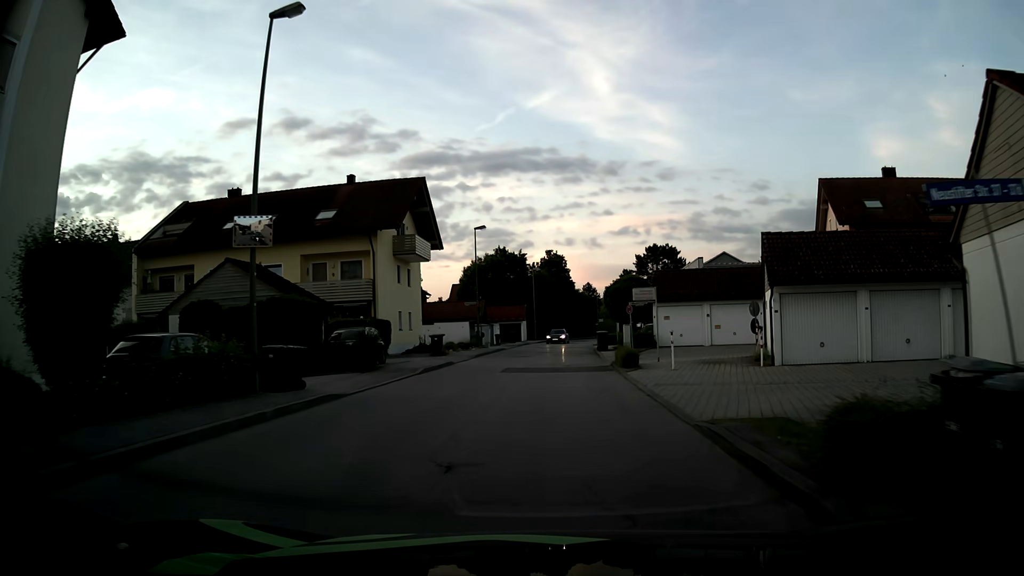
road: unclassified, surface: asphalt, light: Day
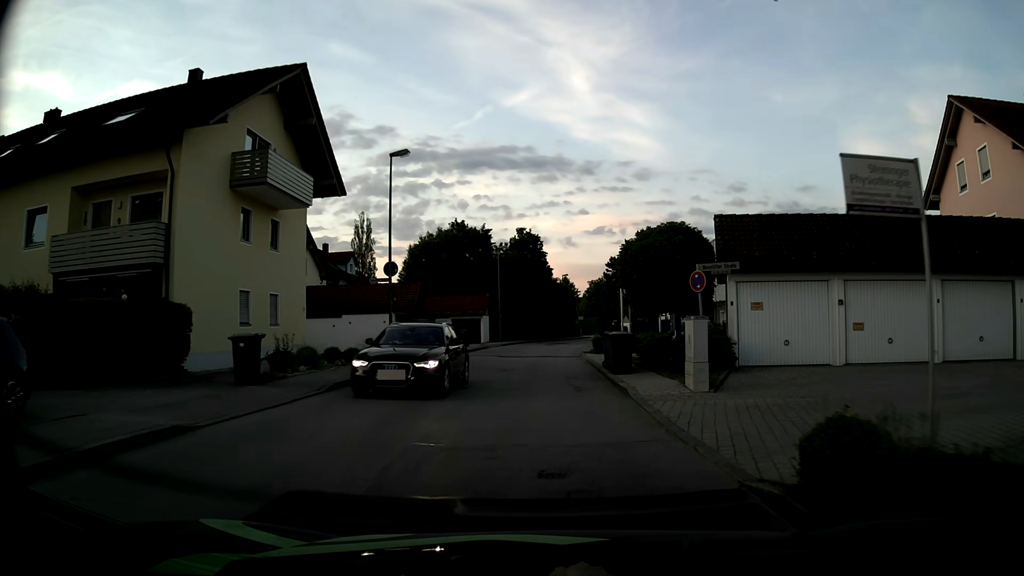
(+0.2, +19.2) m; +1°
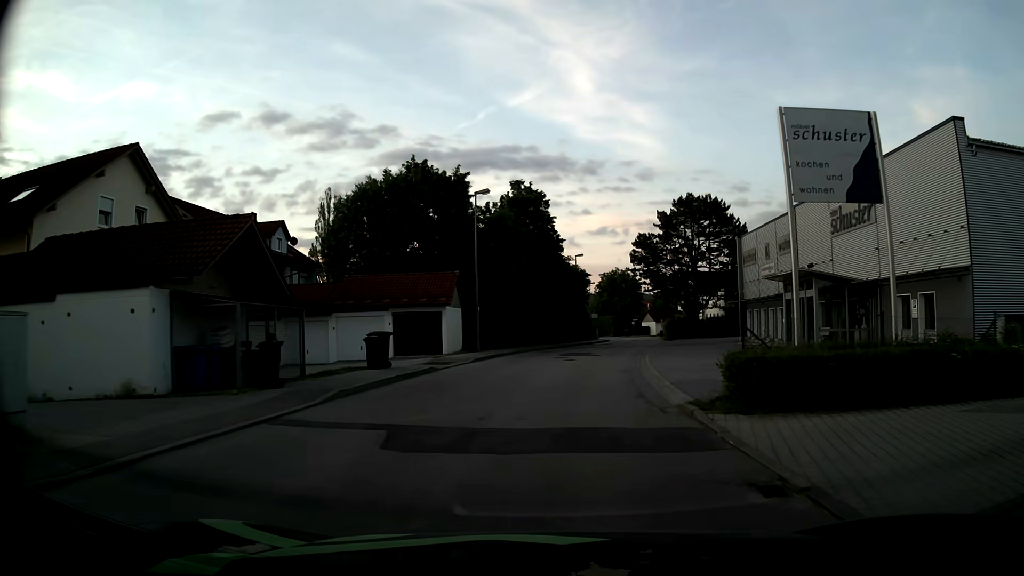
(-0.2, +24.0) m; 0°
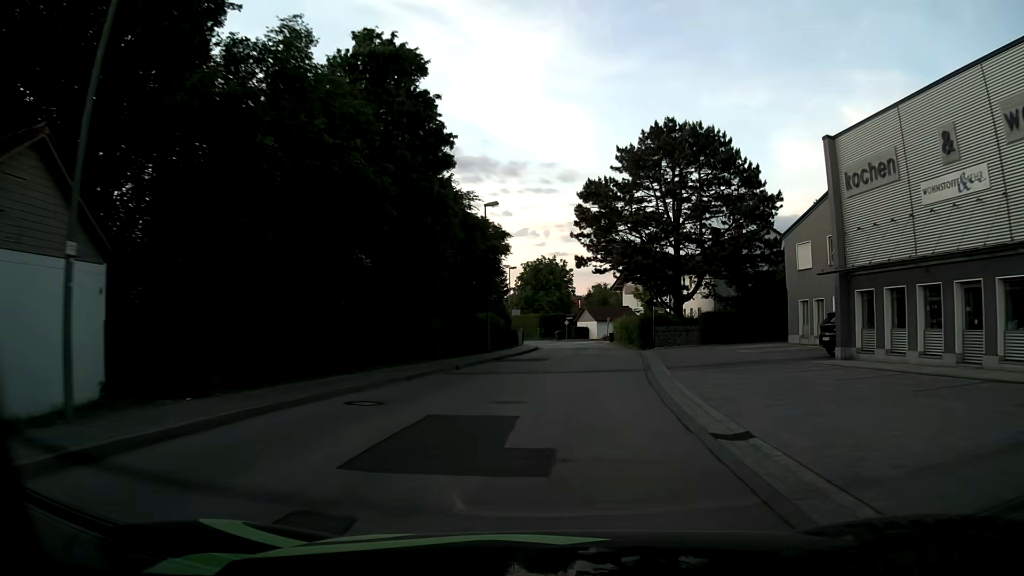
(+1.7, +27.0) m; +7°
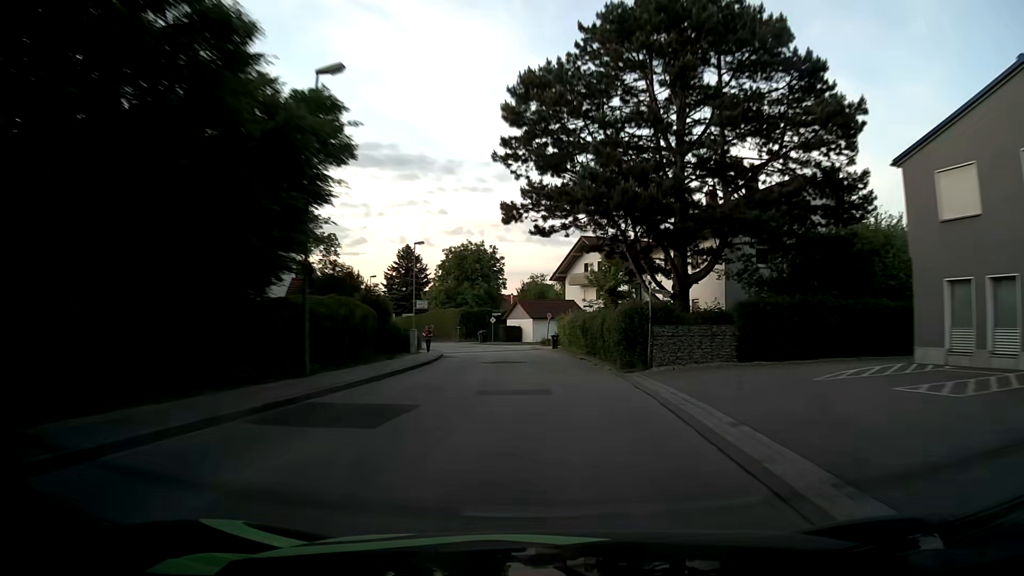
(+0.8, +20.1) m; +5°
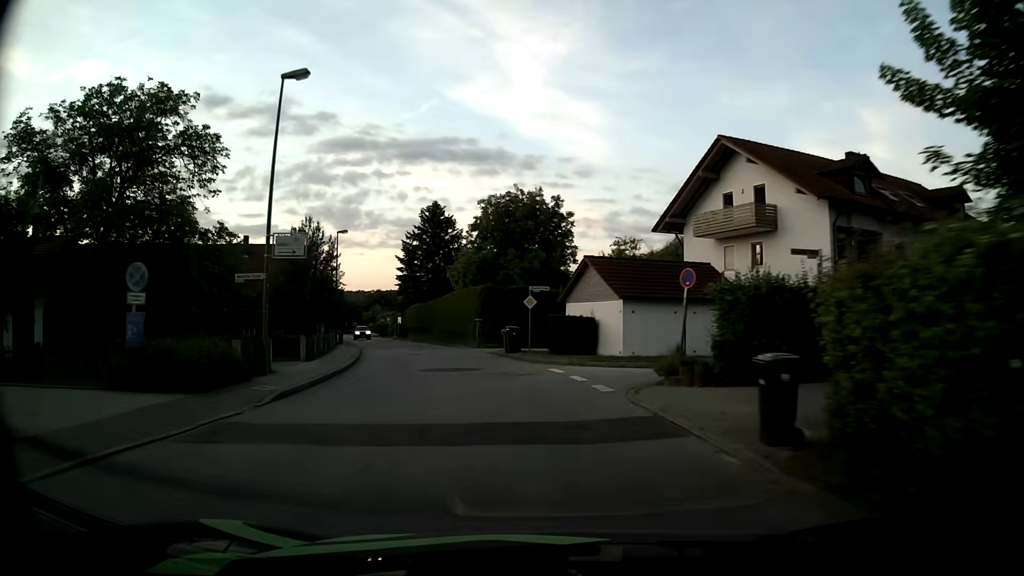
(-1.0, +36.1) m; -6°
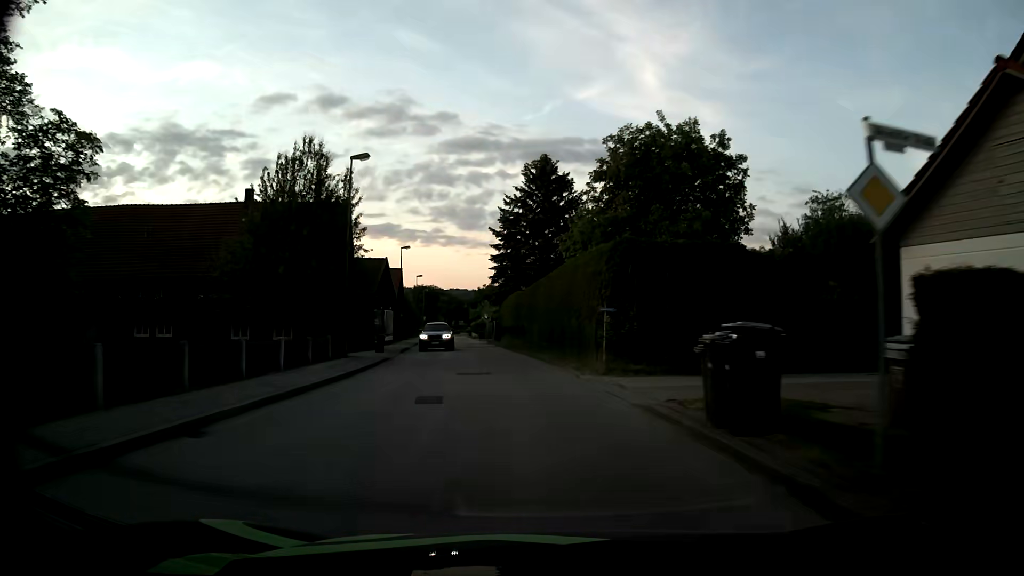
(-2.1, +22.2) m; -10°
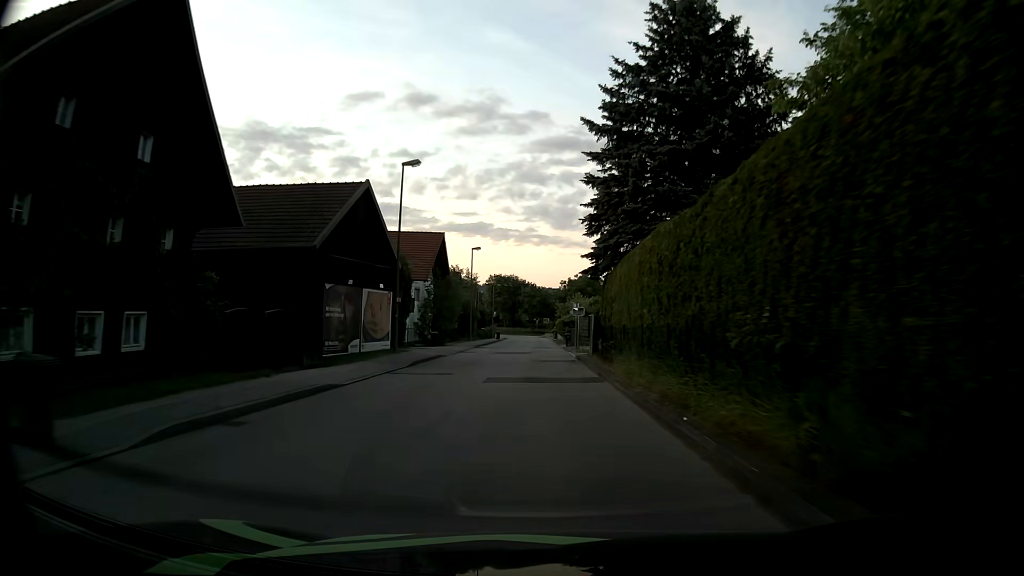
(-2.6, +30.1) m; -8°
(0, +10) (0, +20) (-1, +30) (-1, +40) (-1, +50) (-1, +60) (-1, +70) (-1, +80) (-2, +90) (-2, +100) m
